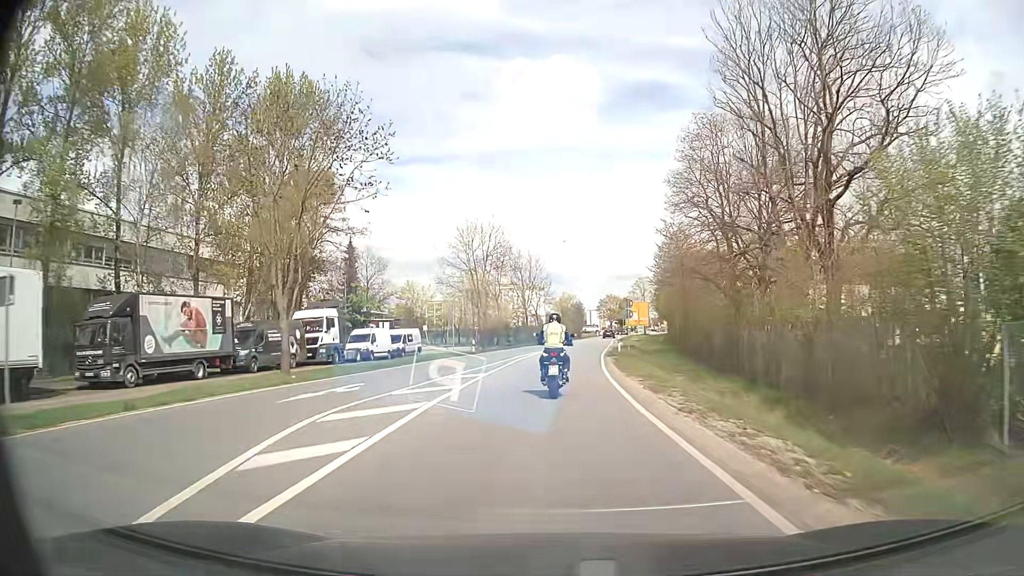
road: secondary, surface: asphalt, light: Day
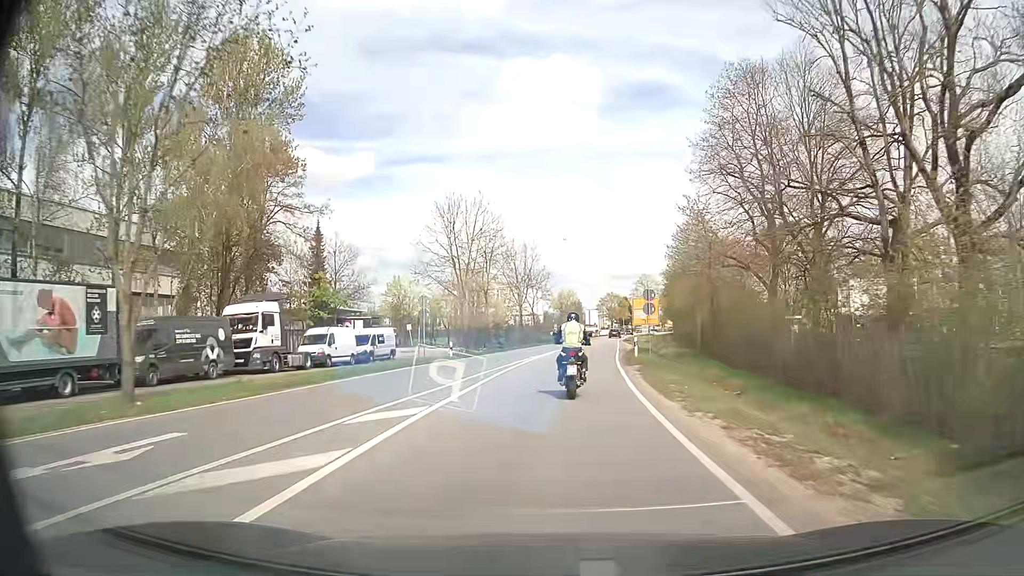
(0.0, +9.3) m; 0°
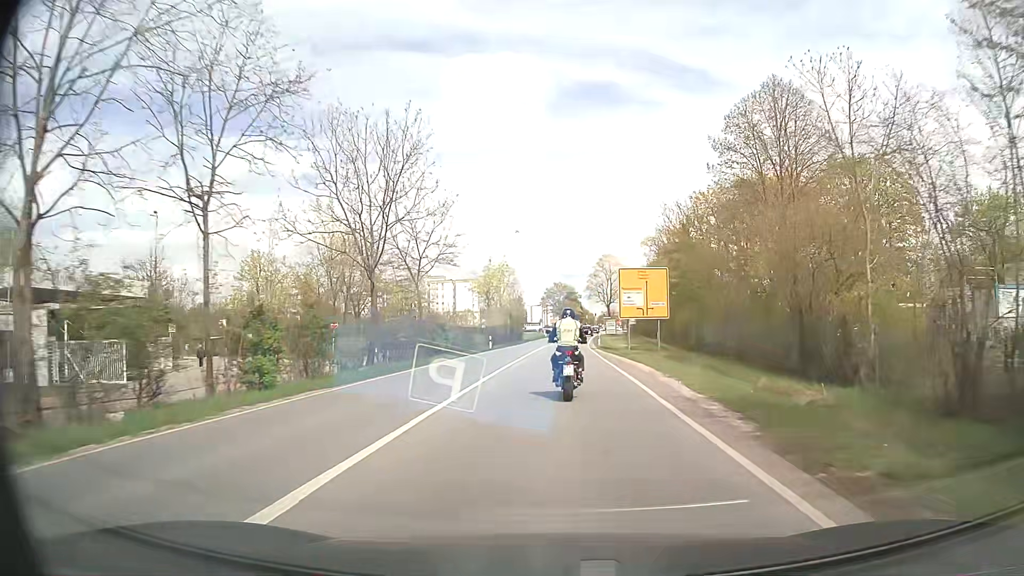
(+1.8, +36.2) m; +5°
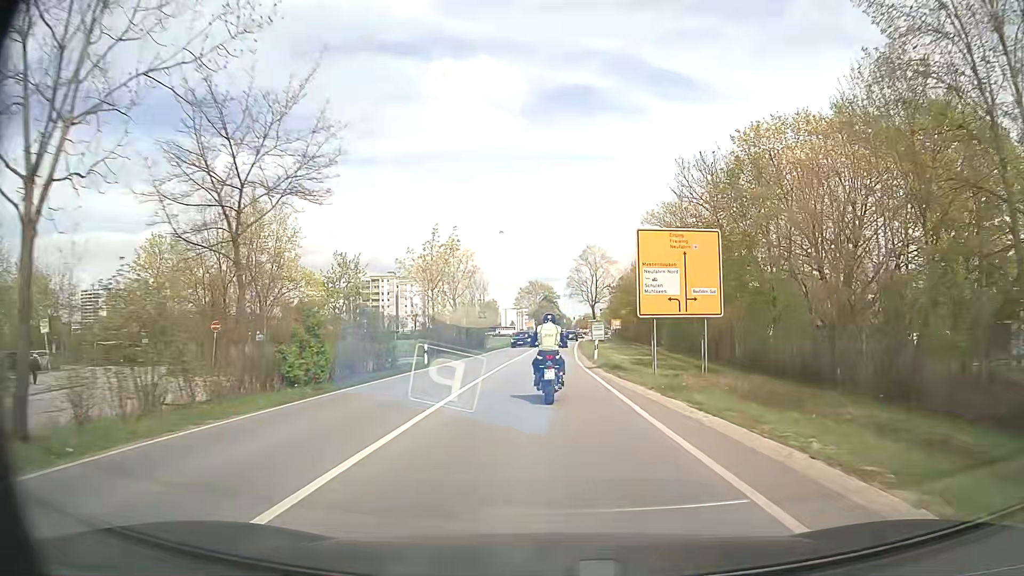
(+0.5, +17.4) m; +3°
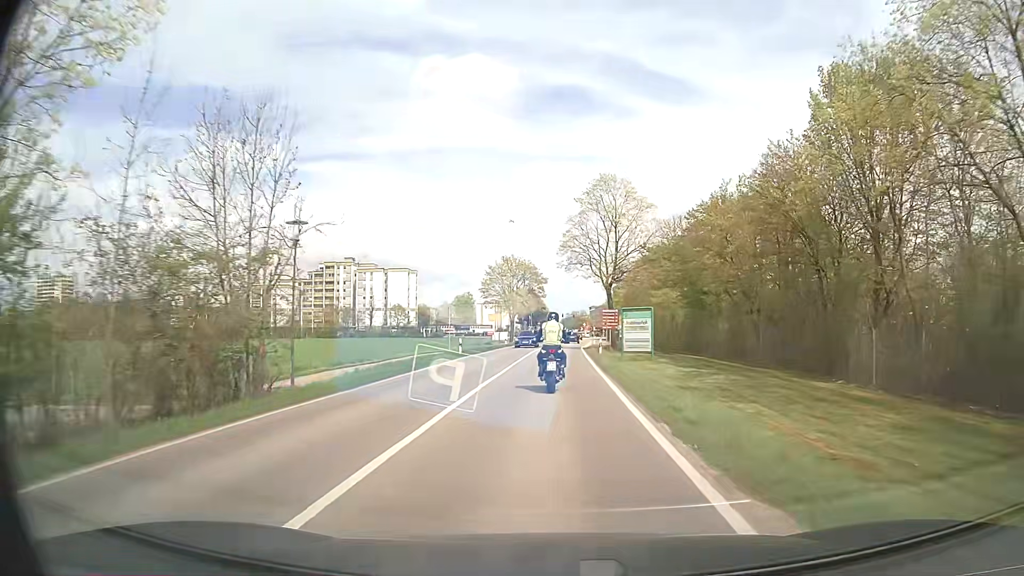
(+0.3, +42.4) m; +1°
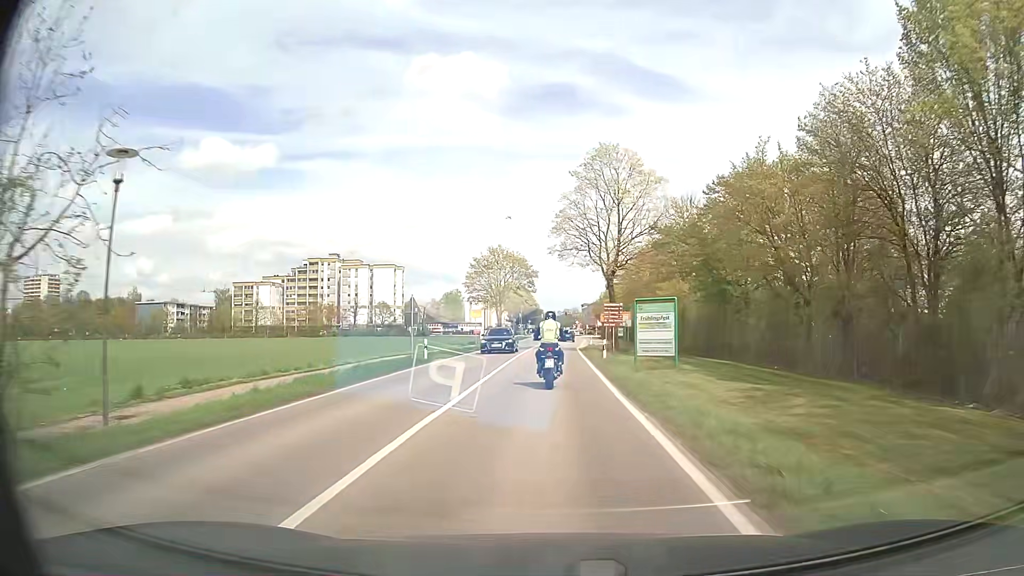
(+0.1, +8.2) m; +1°
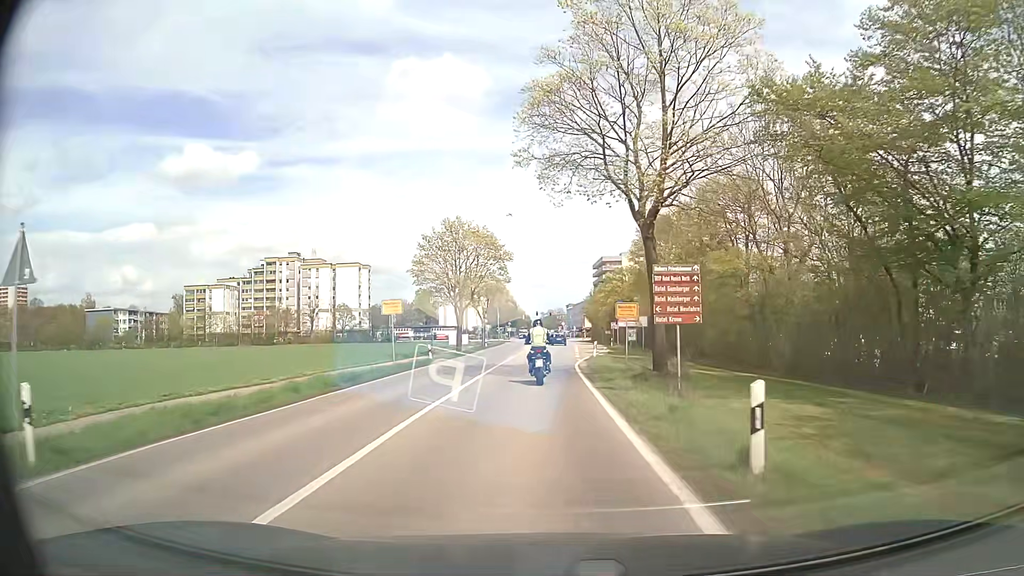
(+0.3, +23.3) m; +1°
